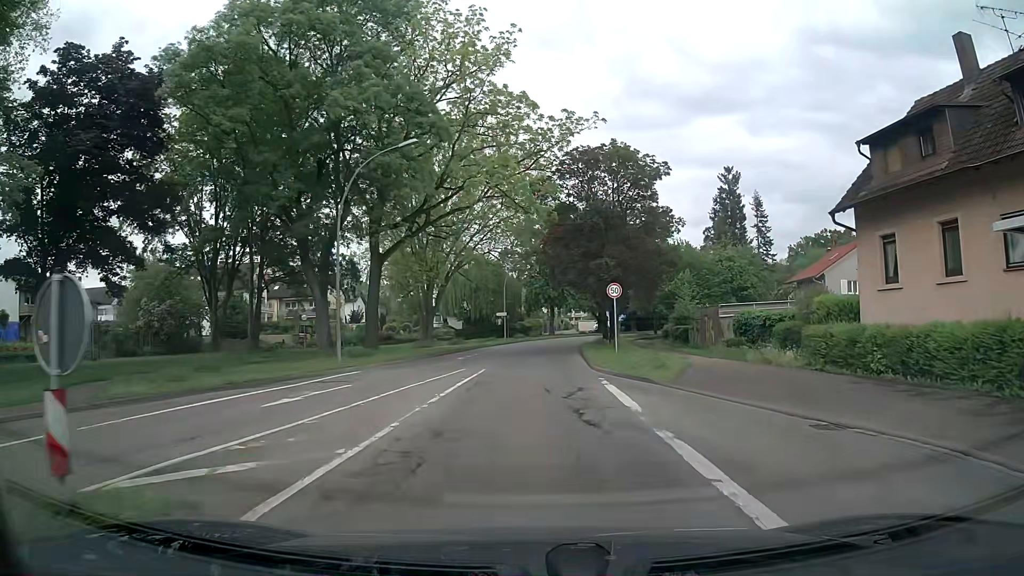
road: tertiary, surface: asphalt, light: Day
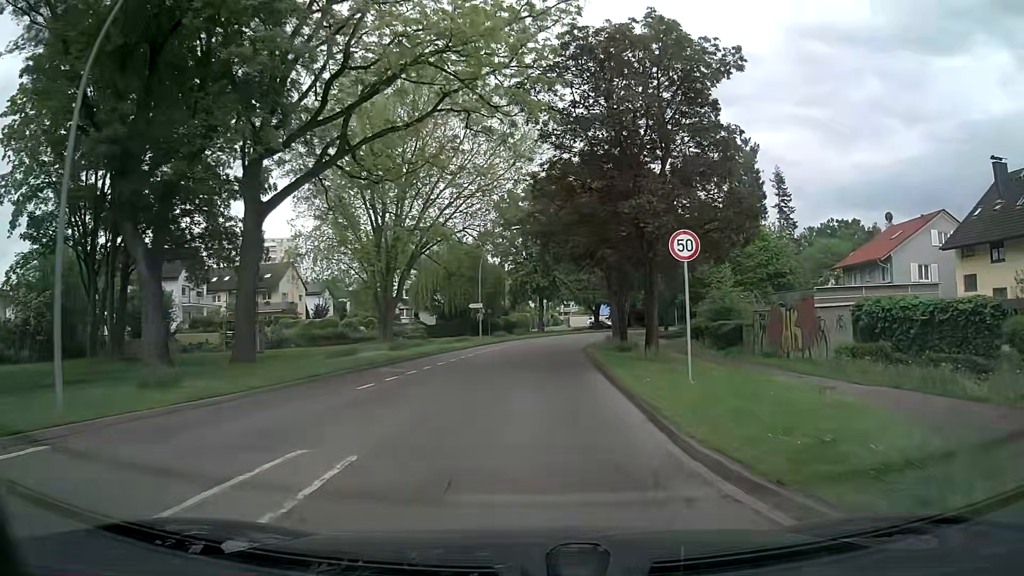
(+0.1, +15.0) m; +1°
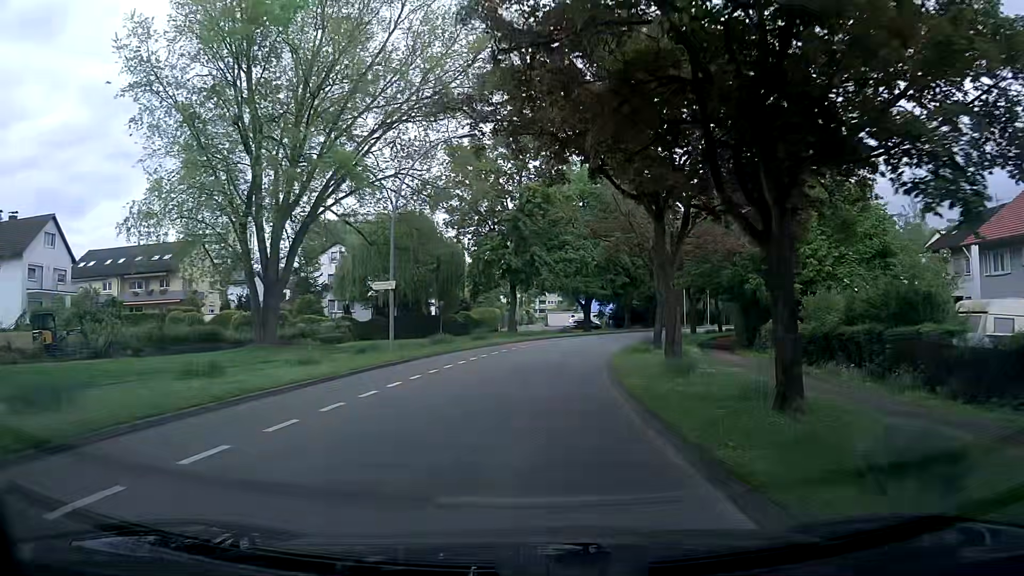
(+0.4, +22.5) m; +1°
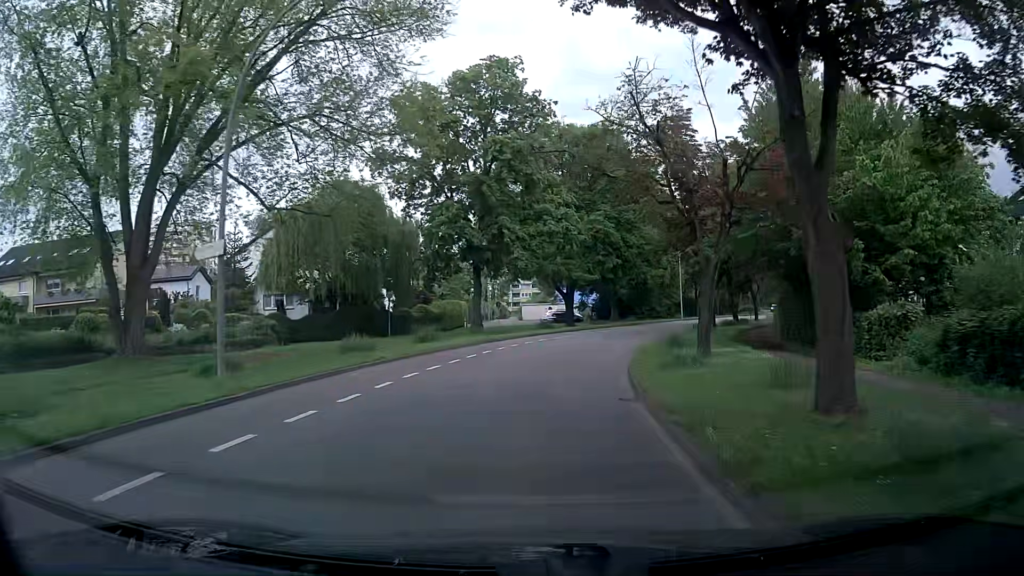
(+0.4, +11.7) m; +4°
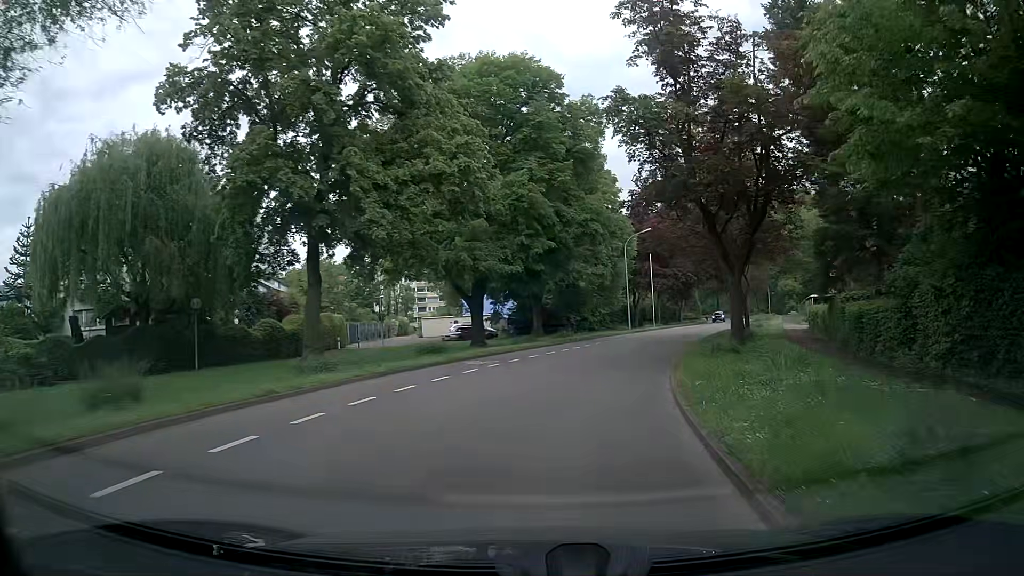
(+0.8, +18.1) m; +6°
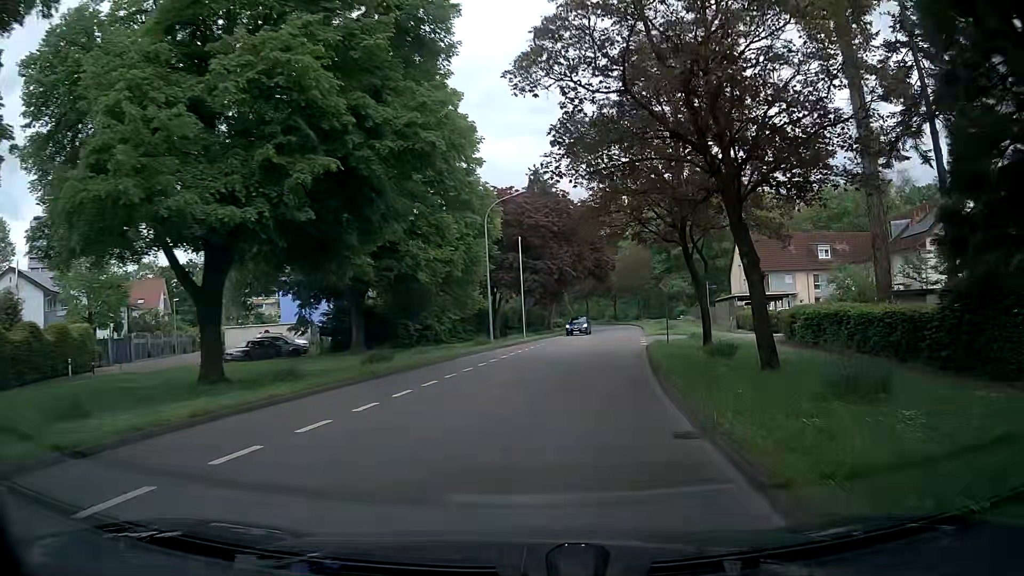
(+2.1, +18.3) m; +12°
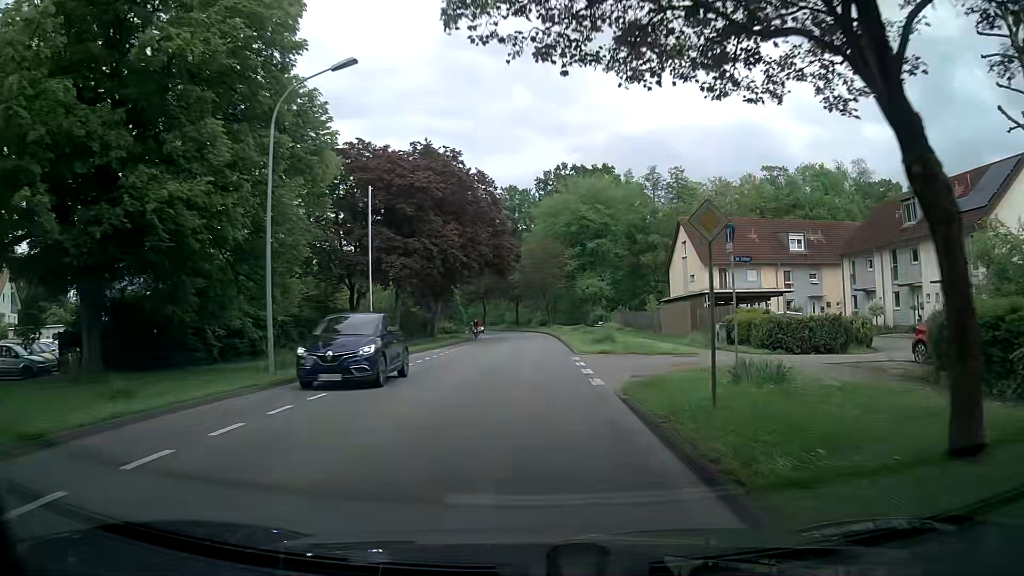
(+1.7, +18.7) m; +8°
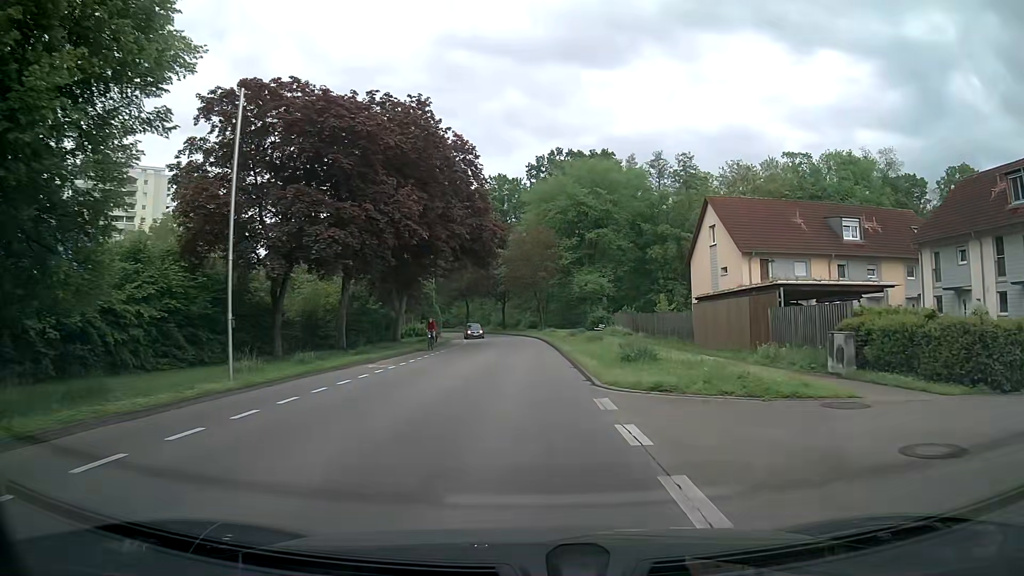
(+0.3, +12.7) m; +2°
(0, +10) (0, +20) (0, +30) (0, +40) (0, +50) (-1, +60) (-2, +70) (-4, +80) (-7, +89) (-10, +99) m
